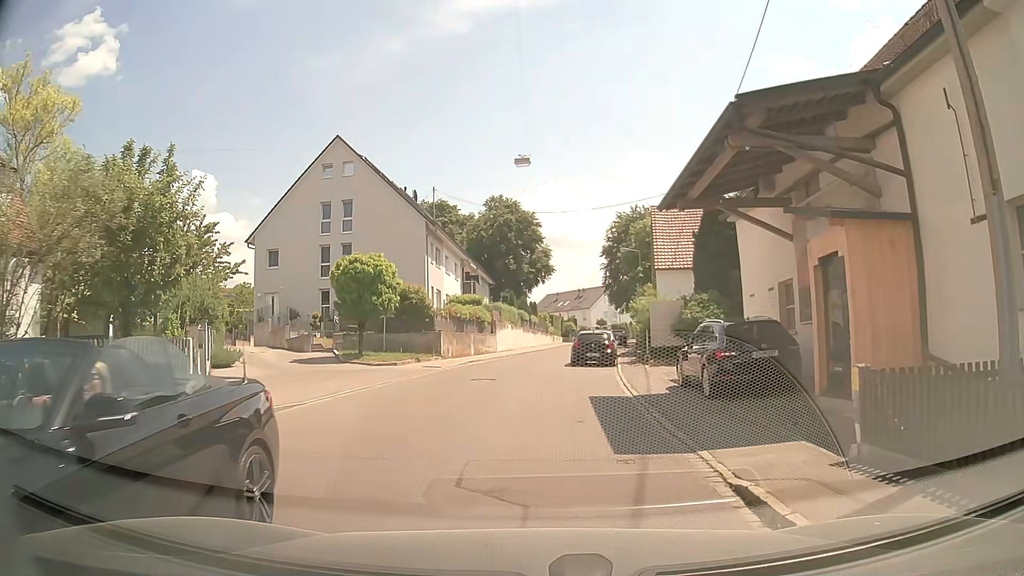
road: residential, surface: asphalt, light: Day
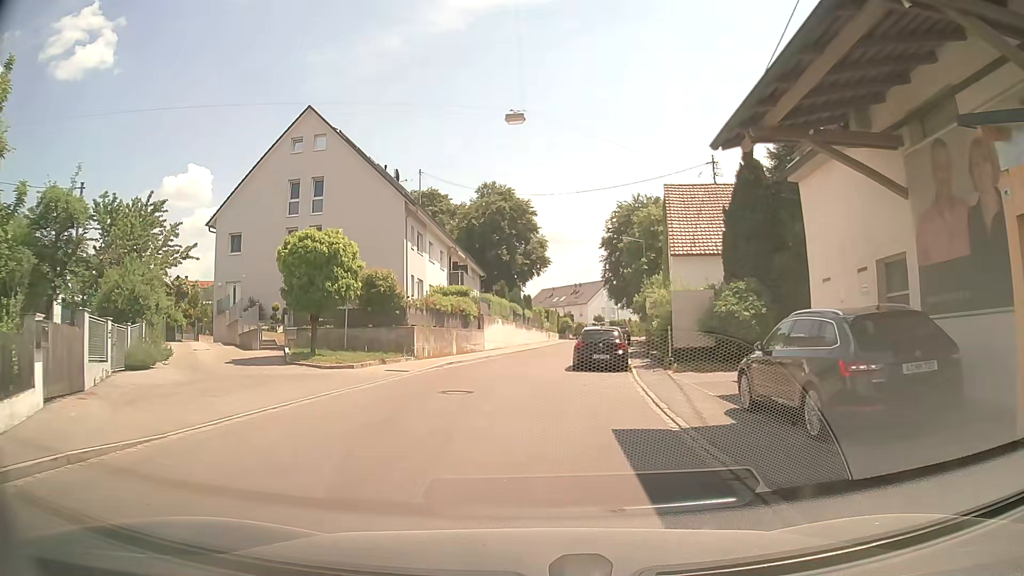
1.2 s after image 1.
(+0.1, +5.5) m; 0°
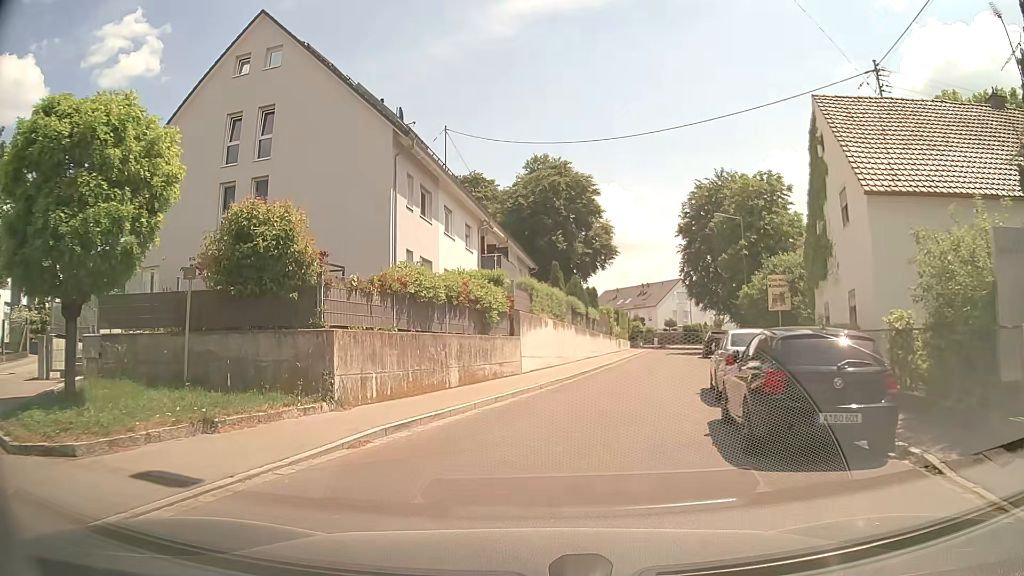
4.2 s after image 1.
(+0.1, +14.7) m; -4°
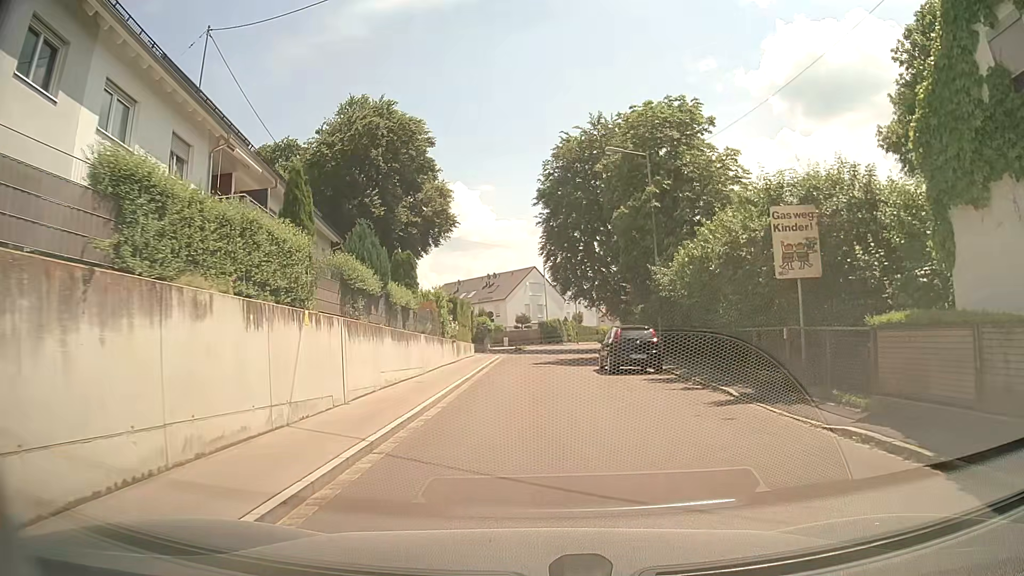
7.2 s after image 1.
(+1.9, +16.3) m; +14°
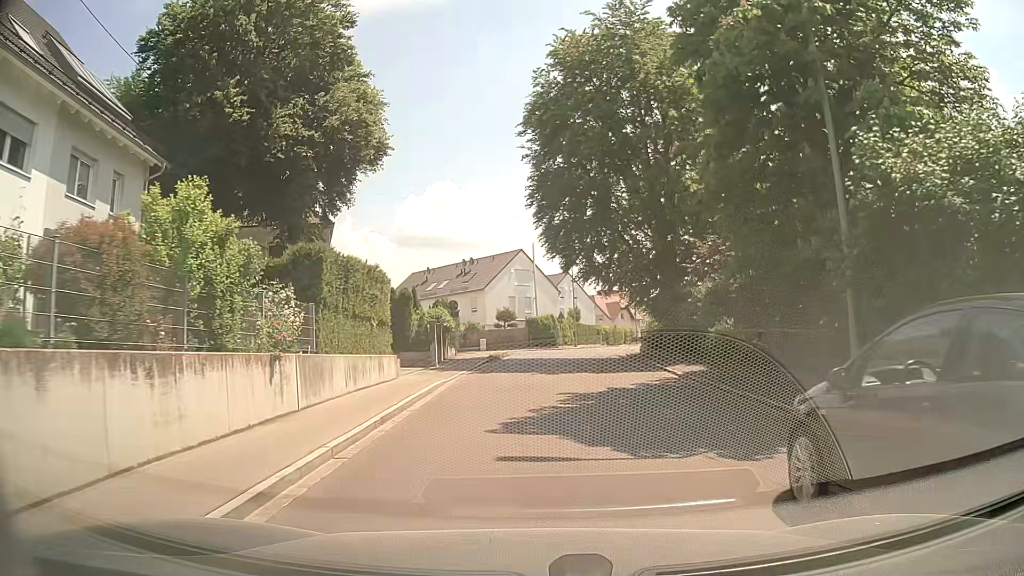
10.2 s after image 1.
(-0.1, +18.8) m; 0°
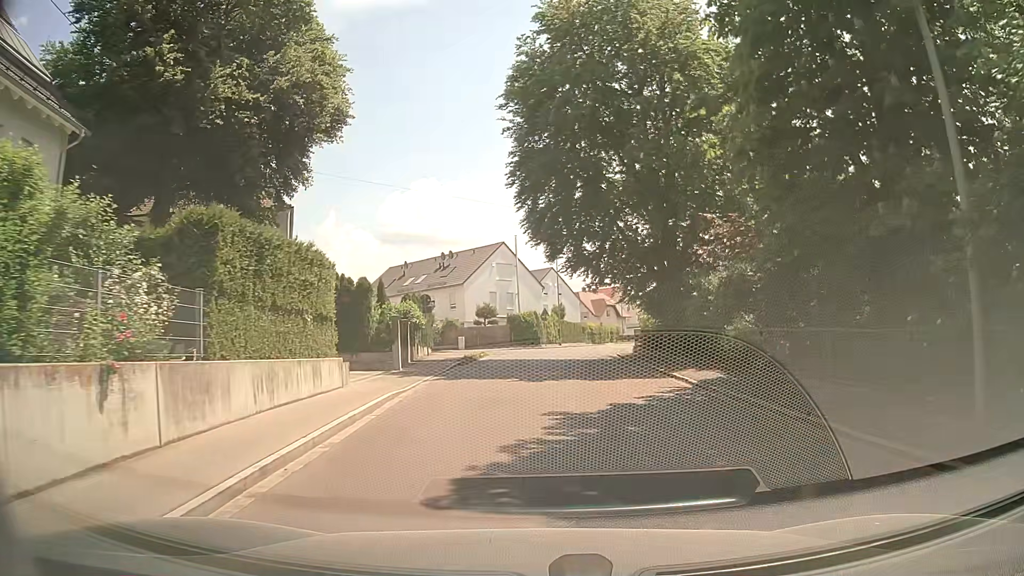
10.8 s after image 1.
(+0.1, +3.8) m; +2°
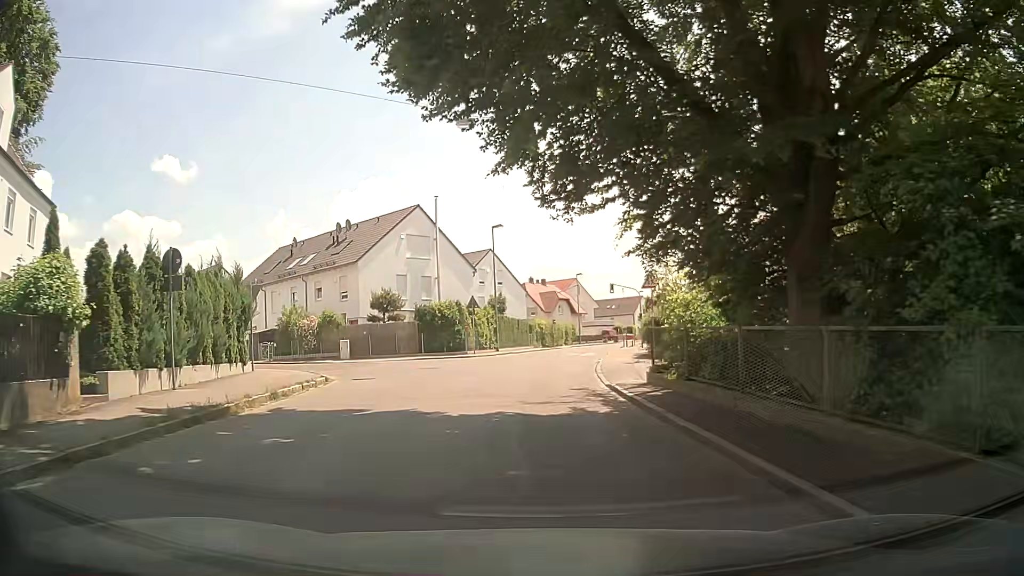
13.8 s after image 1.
(+1.2, +19.9) m; +4°
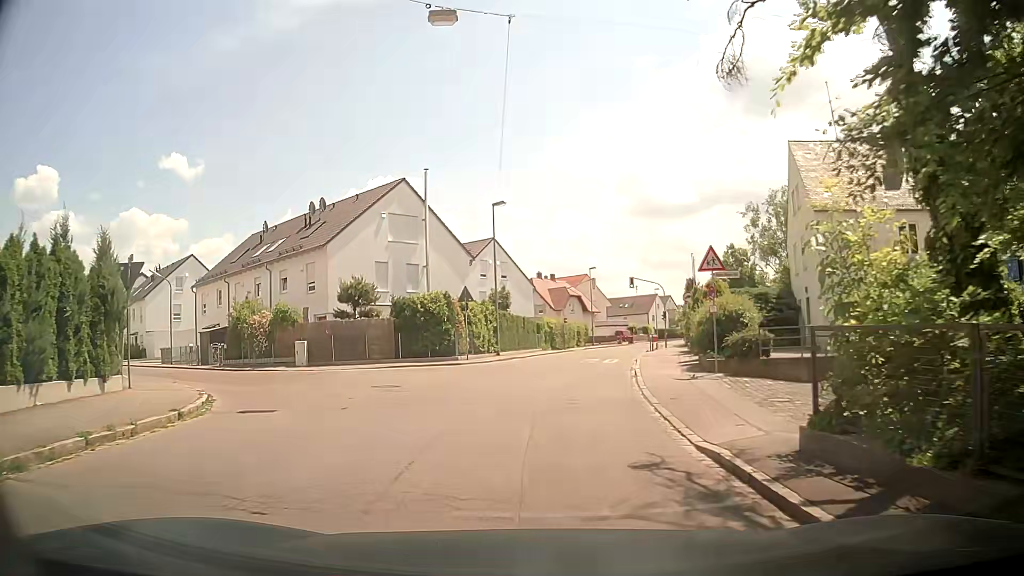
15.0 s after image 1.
(-0.1, +8.3) m; +1°
(0, +10) (0, +20) (+2, +30) (+3, +40) (+5, +50) (+8, +59) (+10, +69) (+13, +79) (+16, +88) (+19, +98) m
